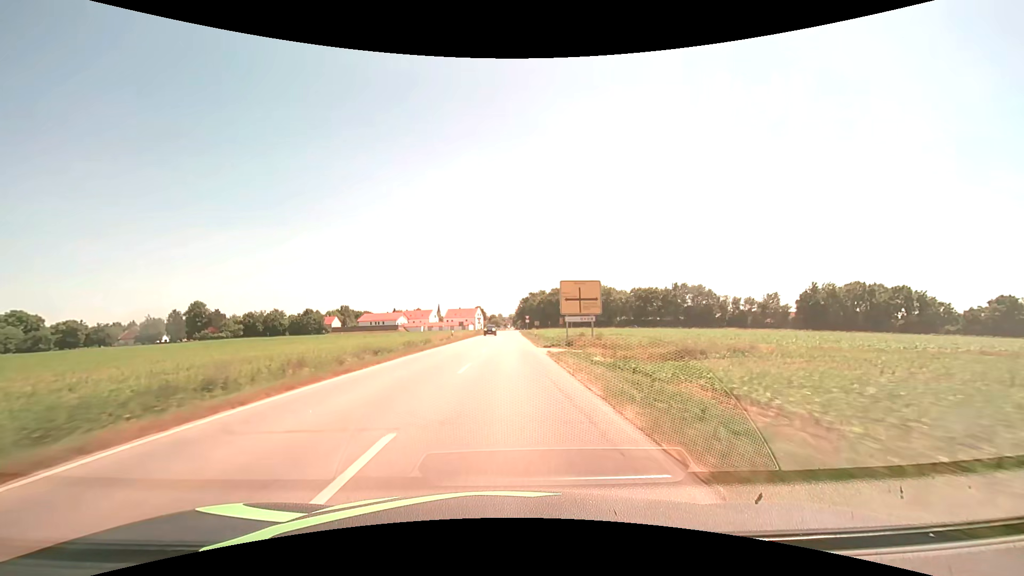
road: secondary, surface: asphalt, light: Day
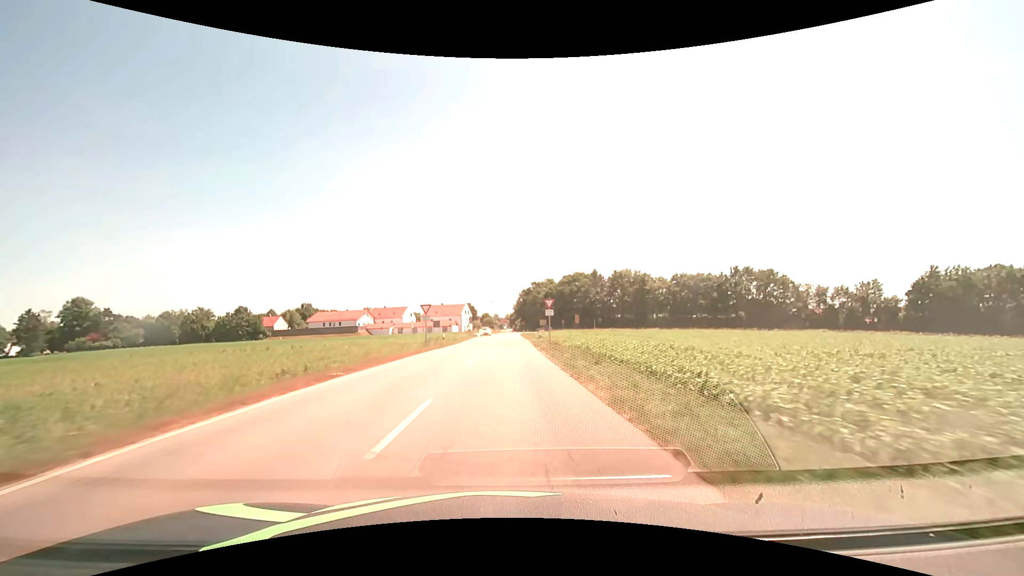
(+0.3, +56.3) m; 0°
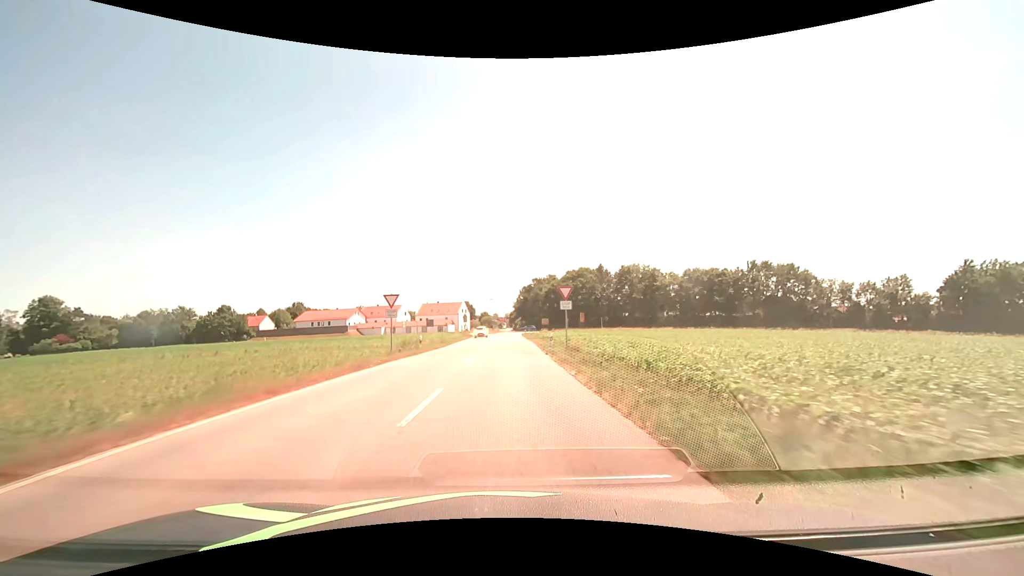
(0.0, +10.5) m; 0°
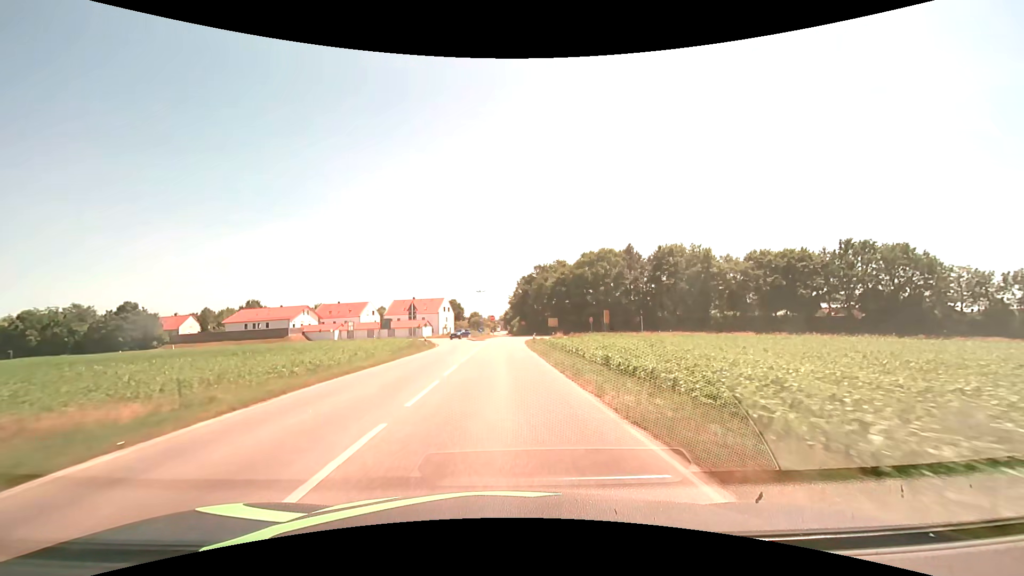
(+0.2, +39.7) m; 0°
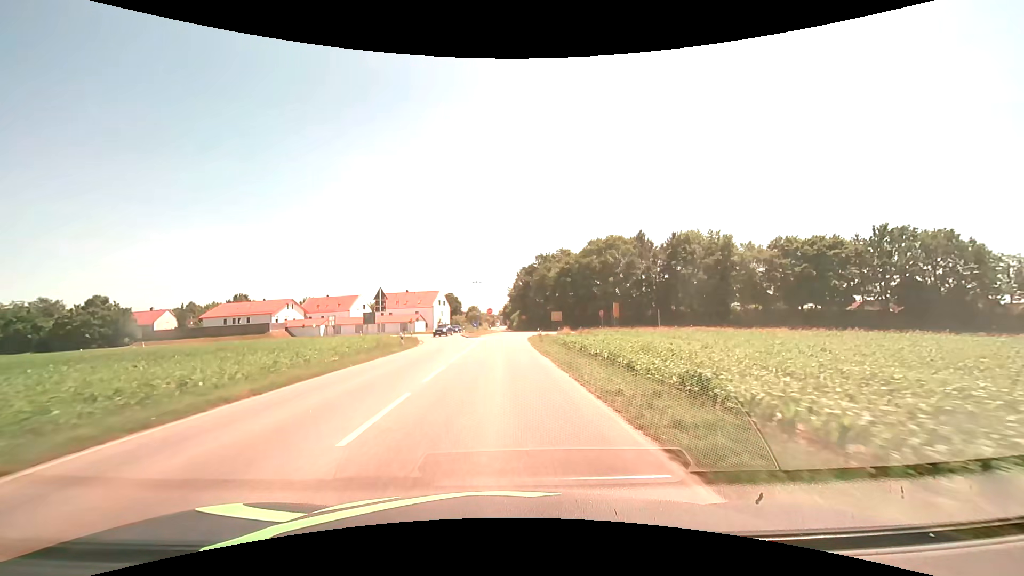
(0.0, +9.3) m; 0°
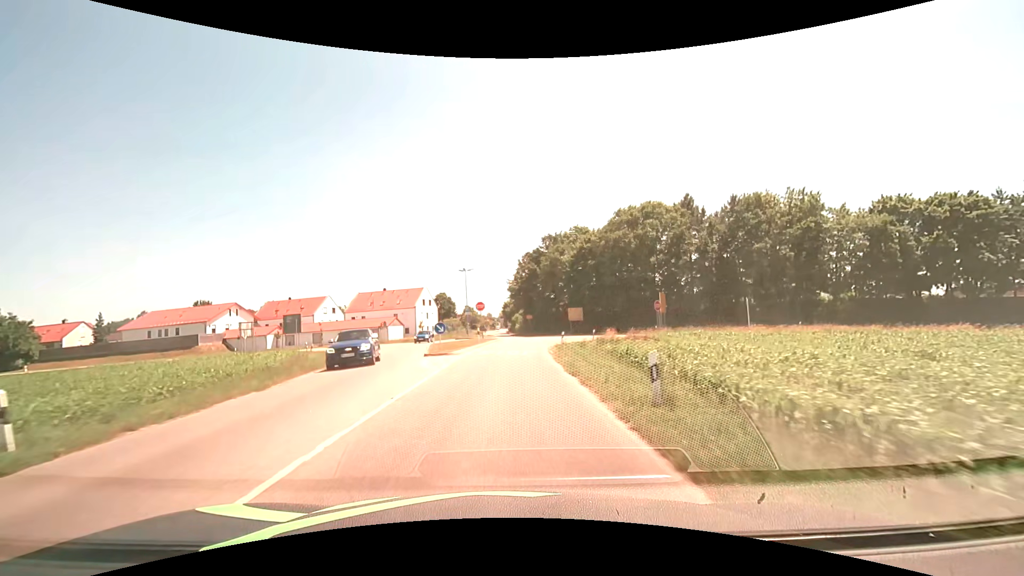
(-0.1, +26.0) m; 0°
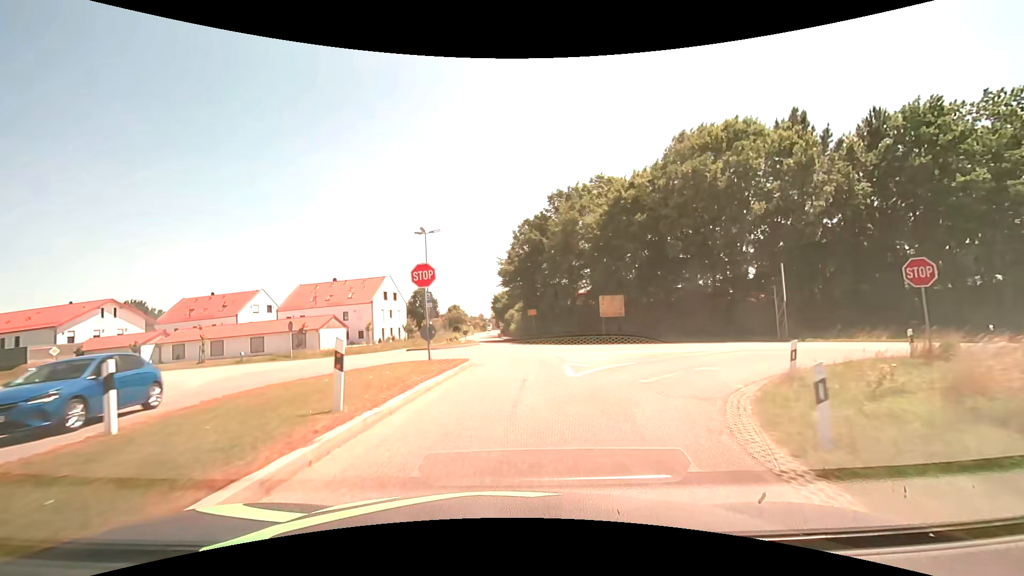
(+0.3, +28.2) m; +1°
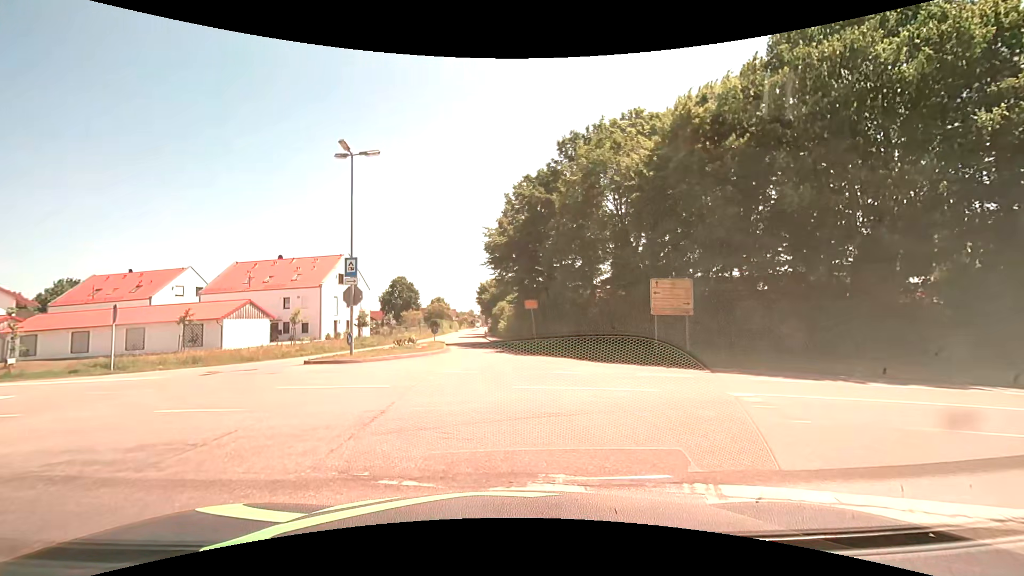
(+0.2, +16.8) m; +1°
(-2, +10) (-8, +17) (-18, +20) (-28, +22) (-38, +24) (-47, +25) (-57, +27) (-67, +29) (-77, +31) (-87, +33) m
